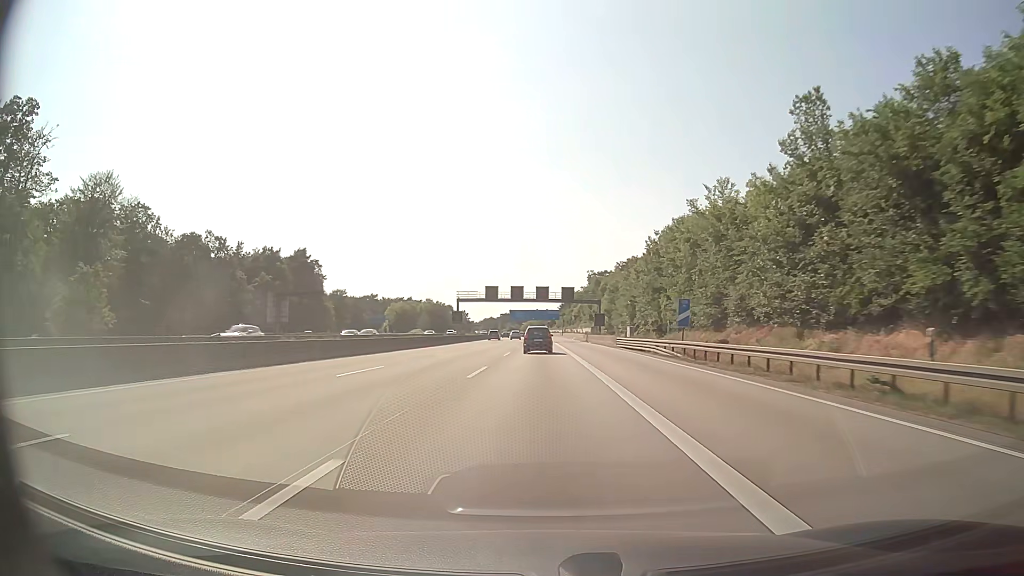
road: motorway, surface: asphalt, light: Day
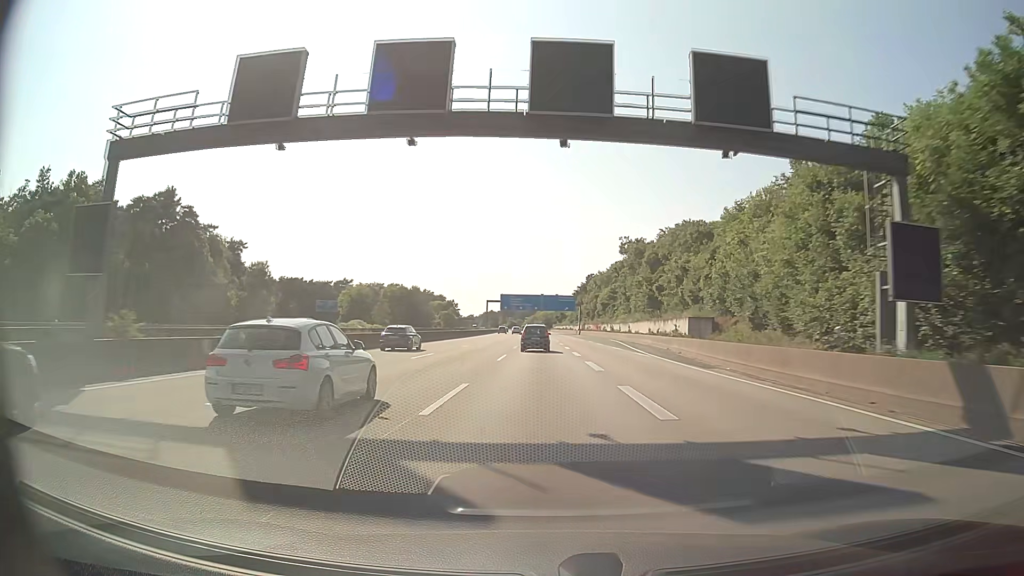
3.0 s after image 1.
(-0.4, +80.6) m; 0°
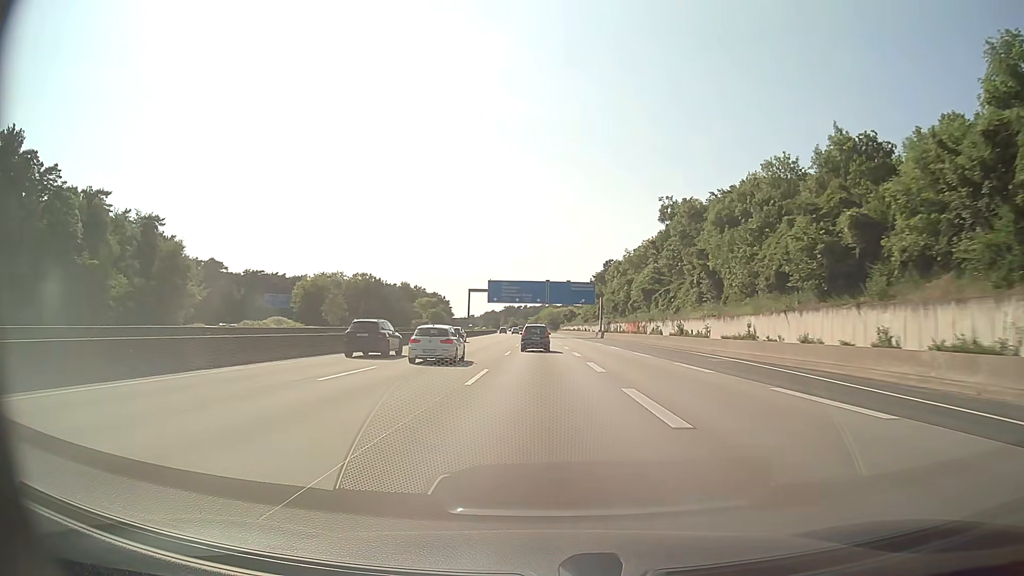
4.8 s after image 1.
(-0.1, +48.3) m; 0°
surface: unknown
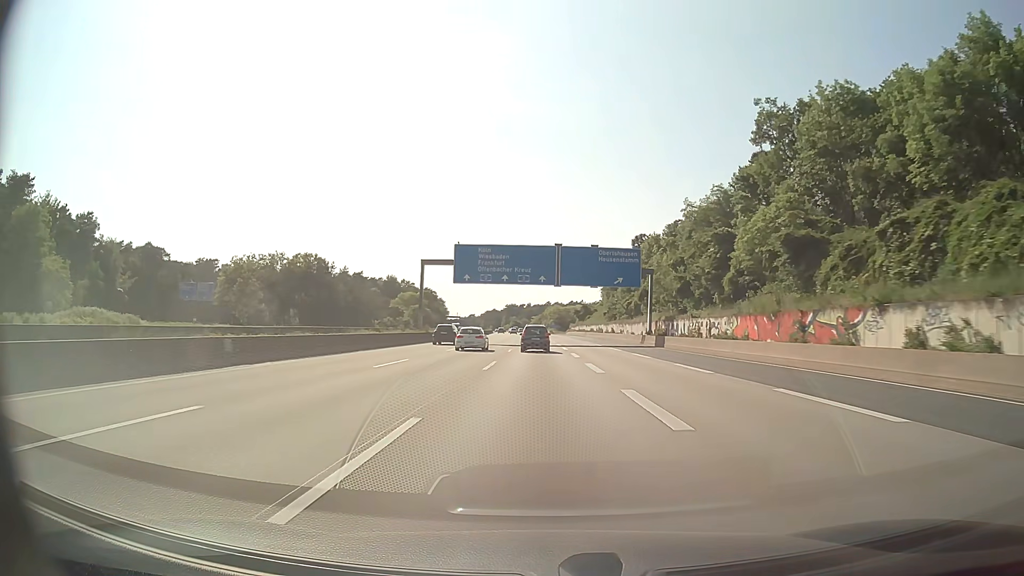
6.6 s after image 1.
(-0.2, +48.3) m; 0°
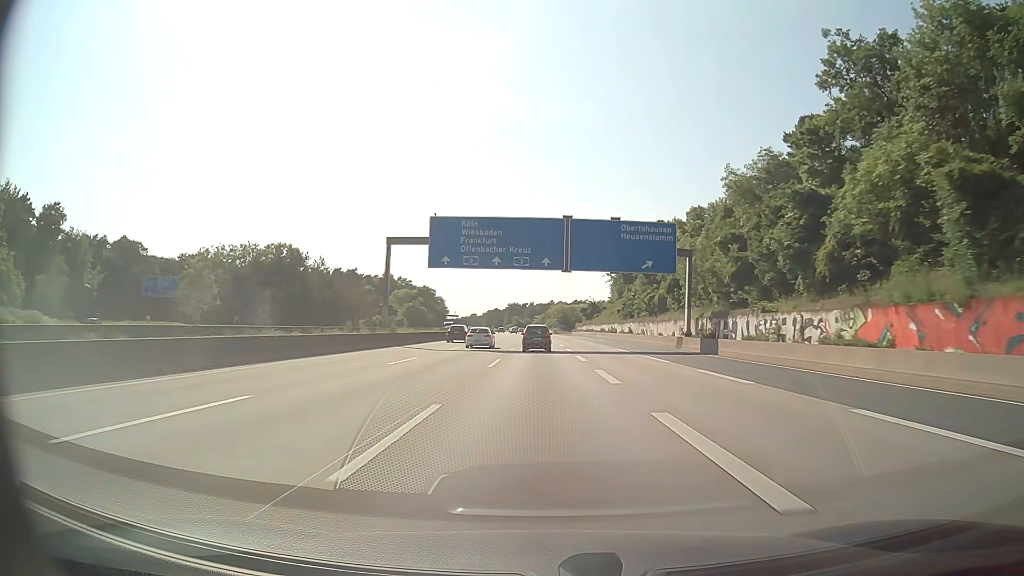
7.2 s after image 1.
(-0.1, +16.1) m; 0°
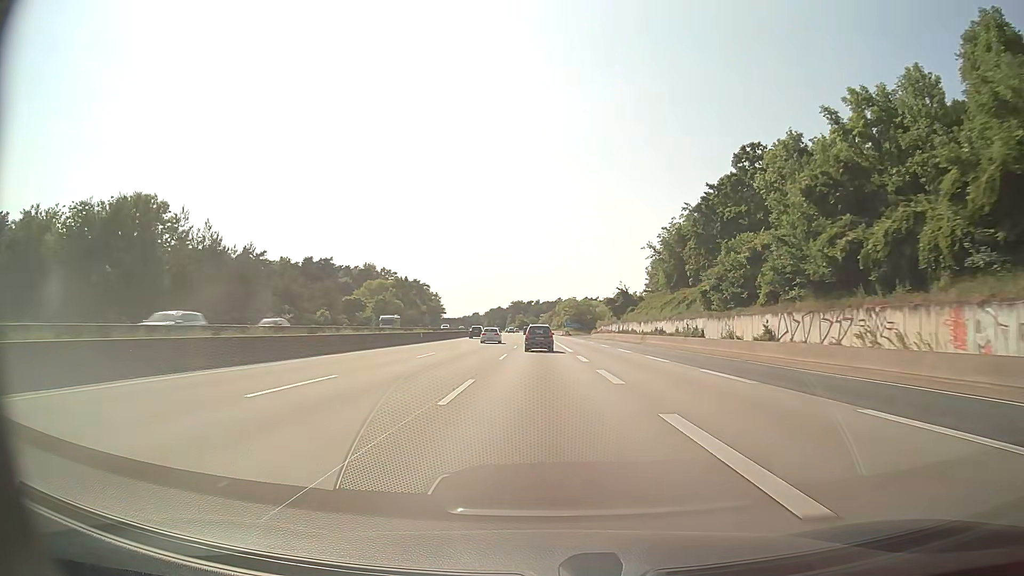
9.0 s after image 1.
(-0.3, +48.2) m; -1°
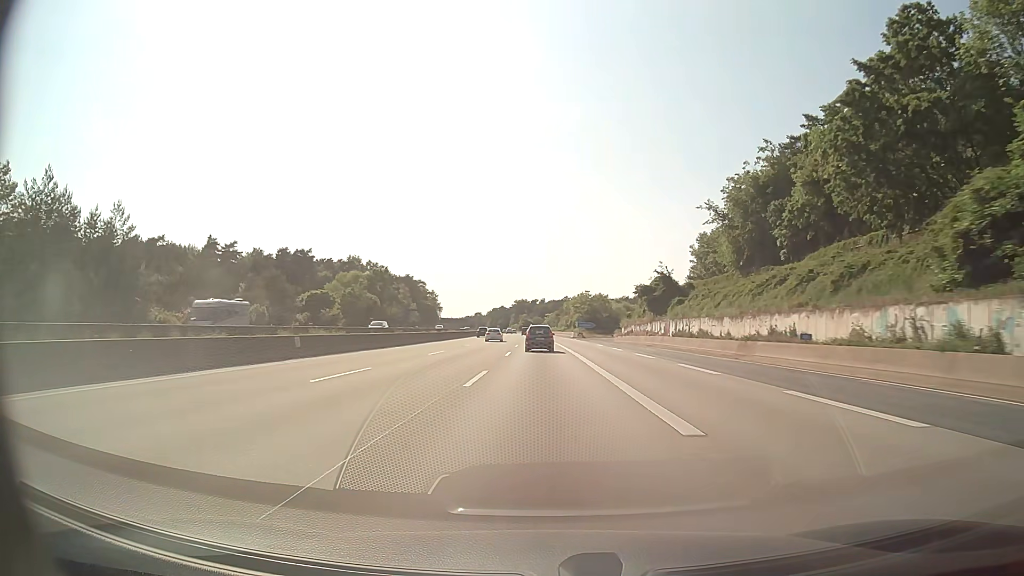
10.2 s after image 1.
(-0.1, +32.1) m; 0°
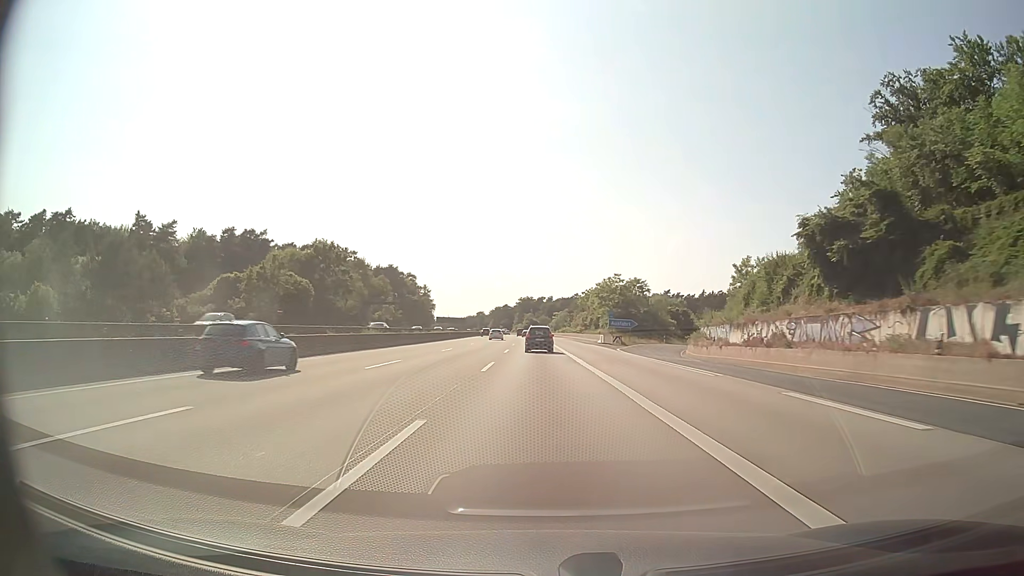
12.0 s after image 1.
(-0.3, +48.1) m; -1°
(0, +10) (0, +20) (0, +30) (0, +40) (0, +50) (-1, +60) (-1, +70) (-1, +80) (-2, +90) (-2, +100) m
